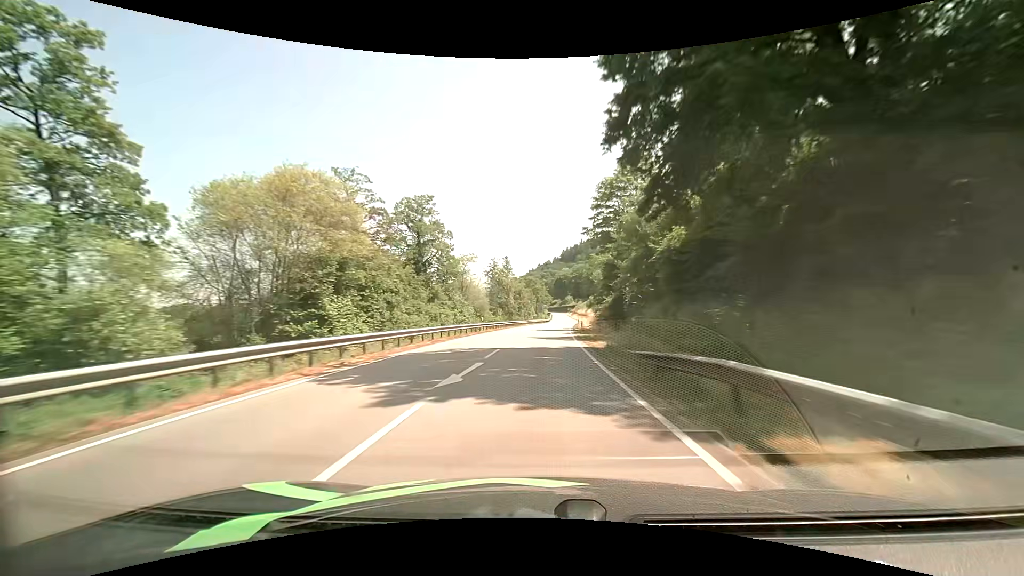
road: primary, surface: asphalt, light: Day
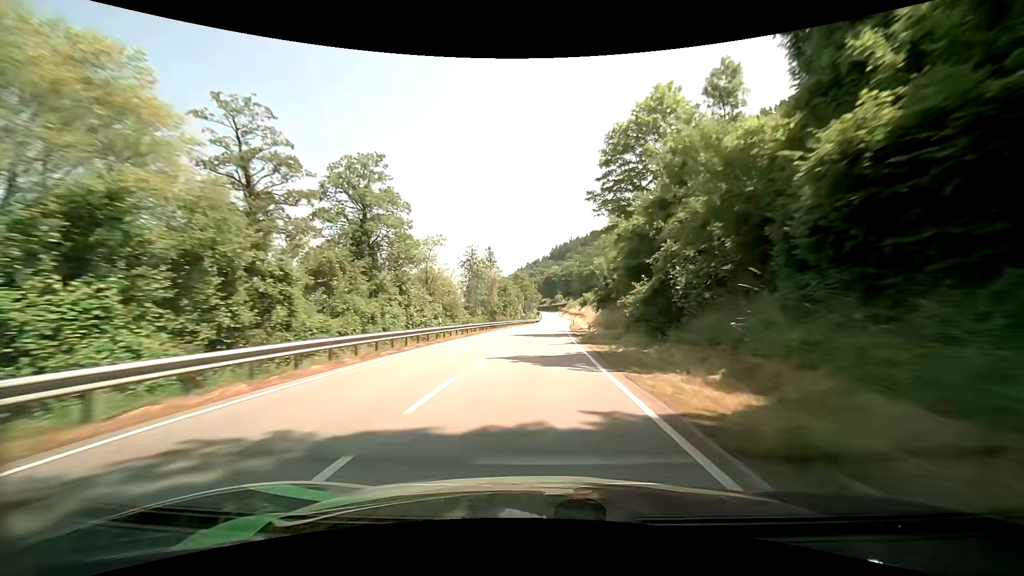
(+0.1, +14.6) m; +1°
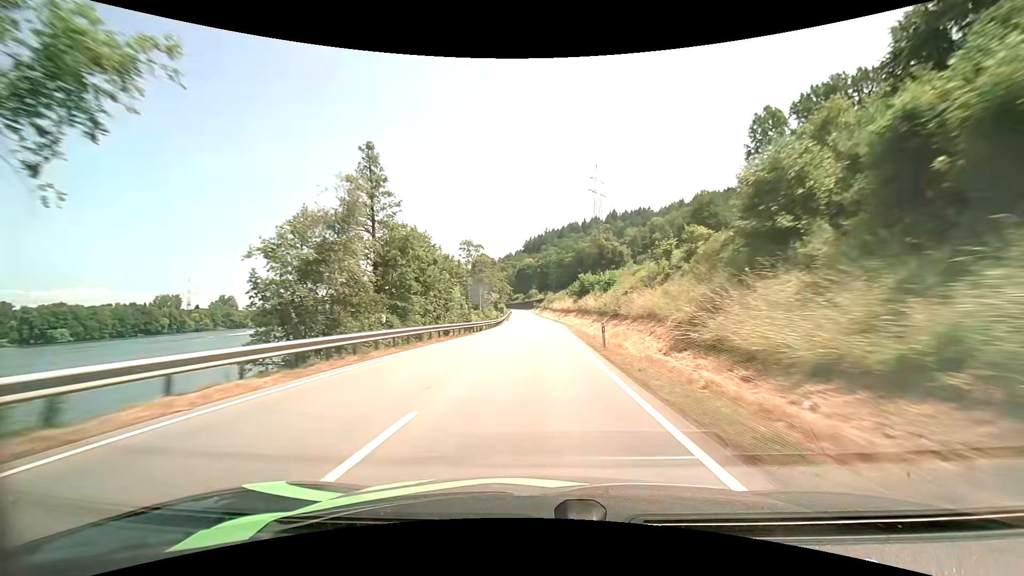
(+2.0, +58.5) m; +3°
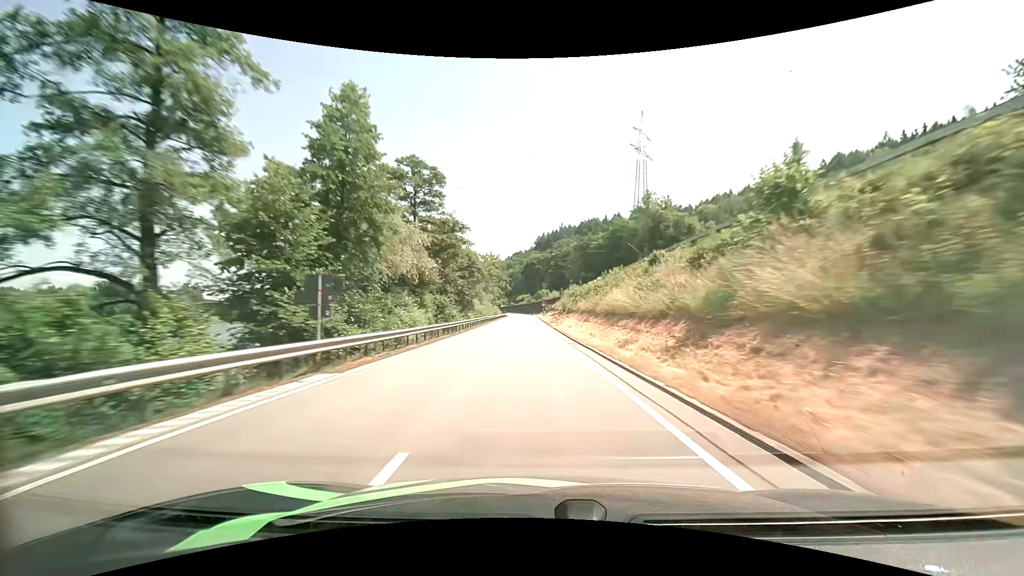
(+0.1, +73.6) m; -1°
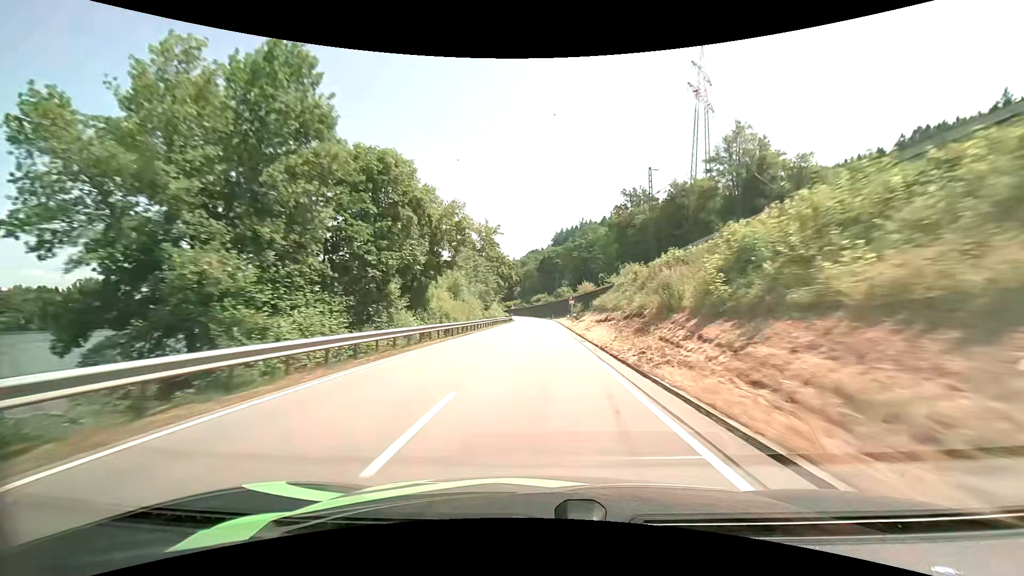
(-0.7, +44.3) m; -2°
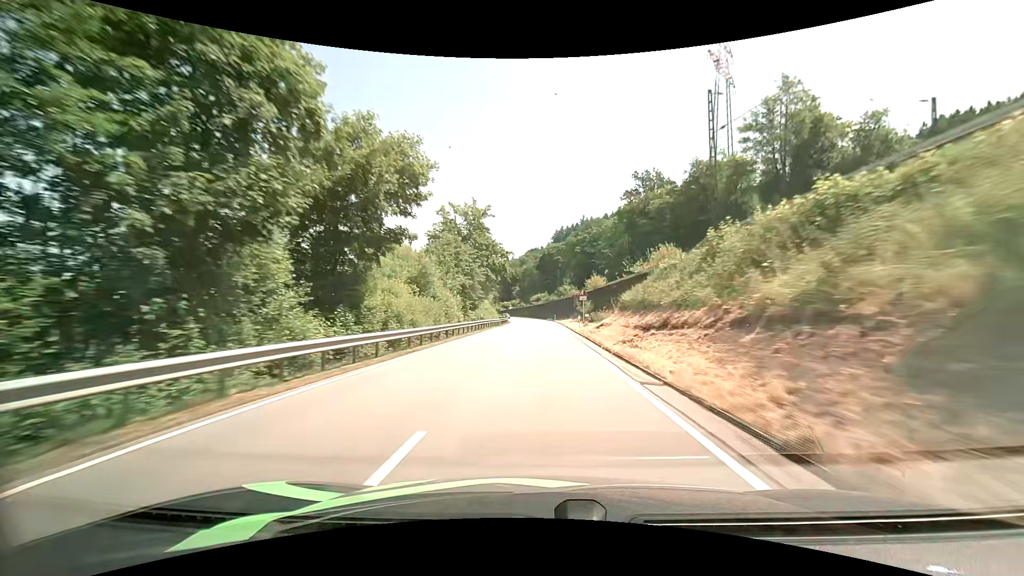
(0.0, +14.5) m; 0°
(0, +10) (0, +20) (0, +30) (0, +40) (0, +50) (0, +60) (0, +70) (0, +80) (0, +90) (-1, +100) m
